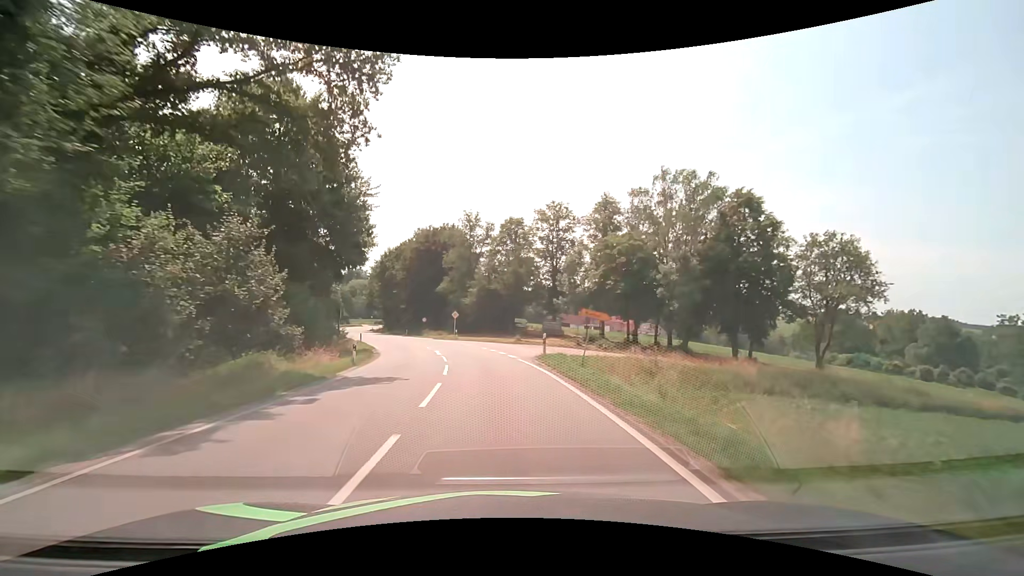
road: secondary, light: Day
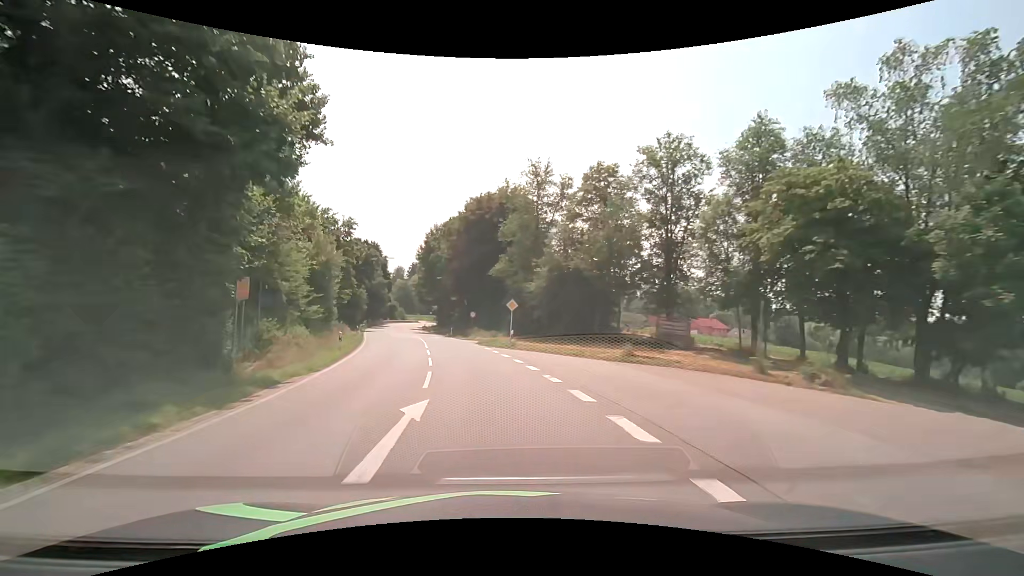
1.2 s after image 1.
(-1.2, +21.5) m; -7°
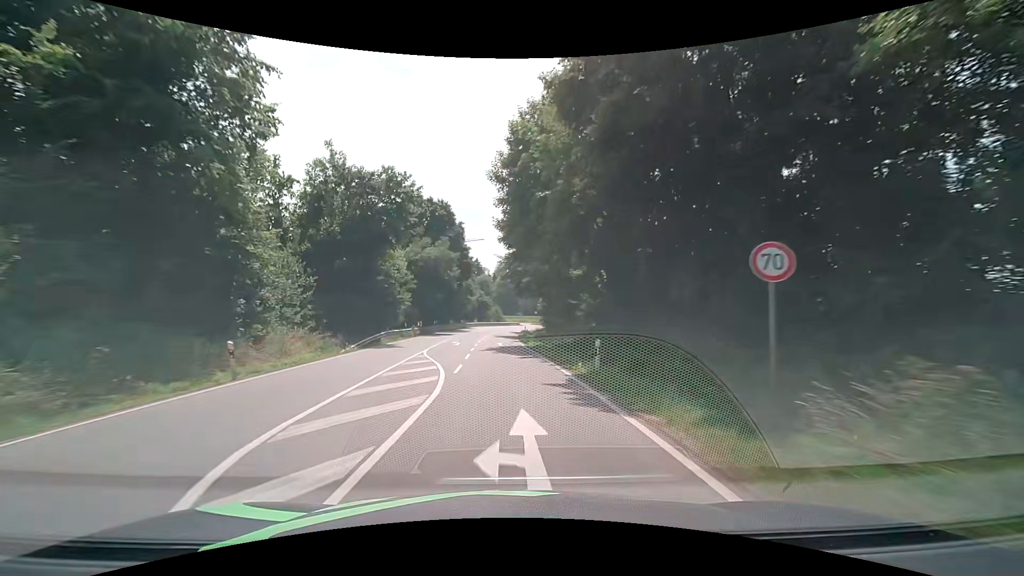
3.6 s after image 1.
(-5.9, +42.7) m; -13°
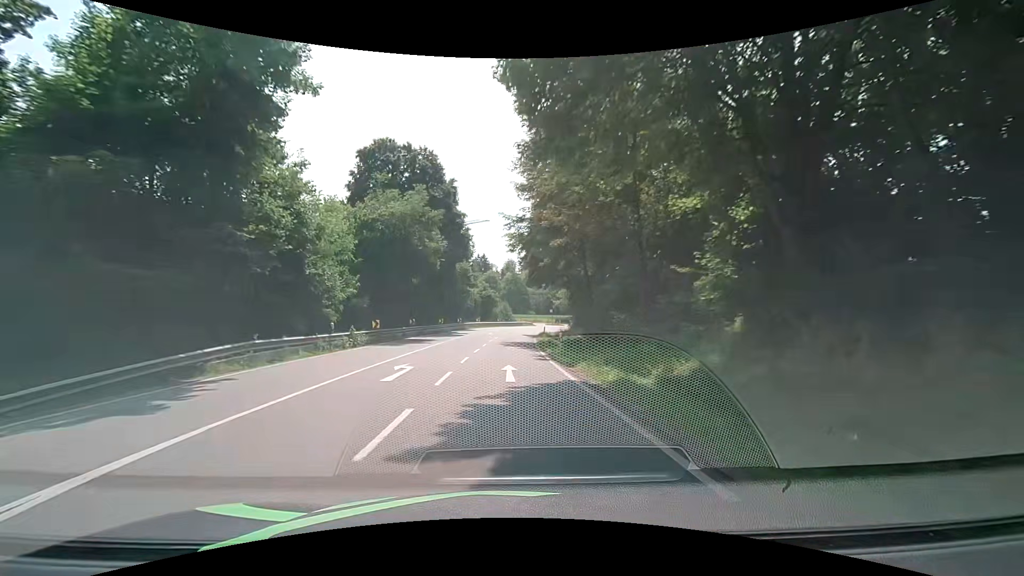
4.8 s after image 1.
(-0.3, +21.2) m; -2°
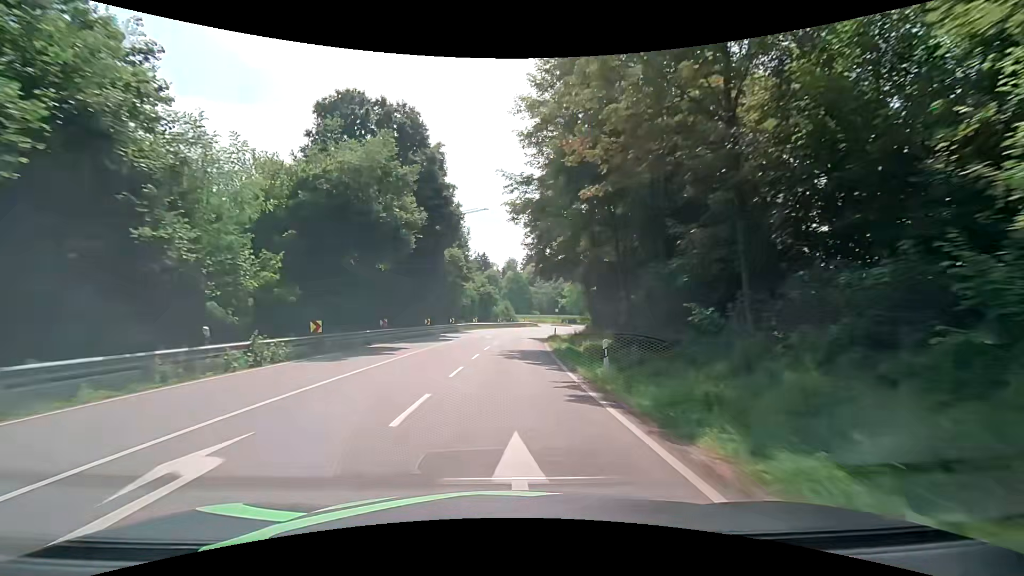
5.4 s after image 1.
(+0.1, +10.2) m; +1°
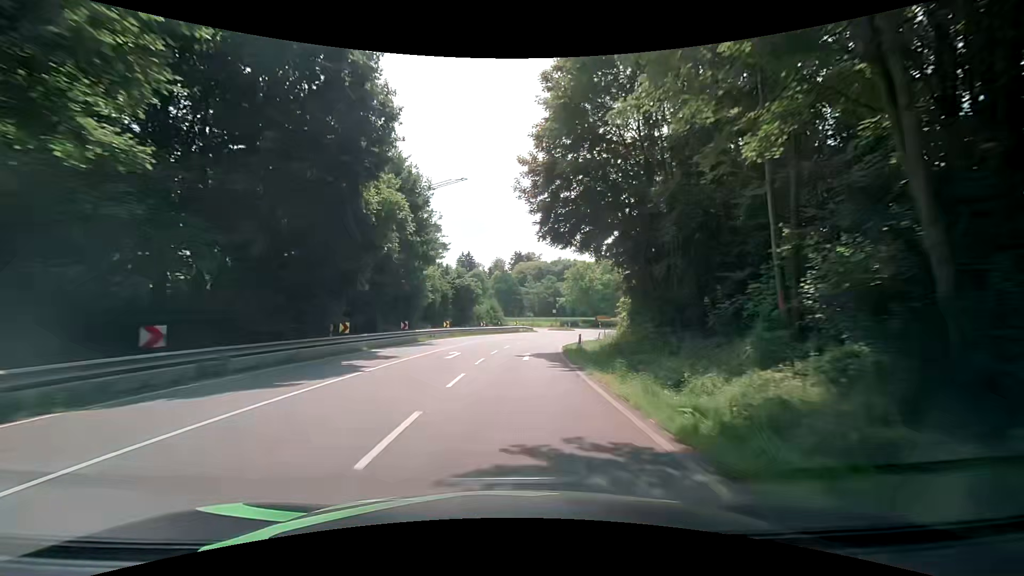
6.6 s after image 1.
(0.0, +19.7) m; 0°
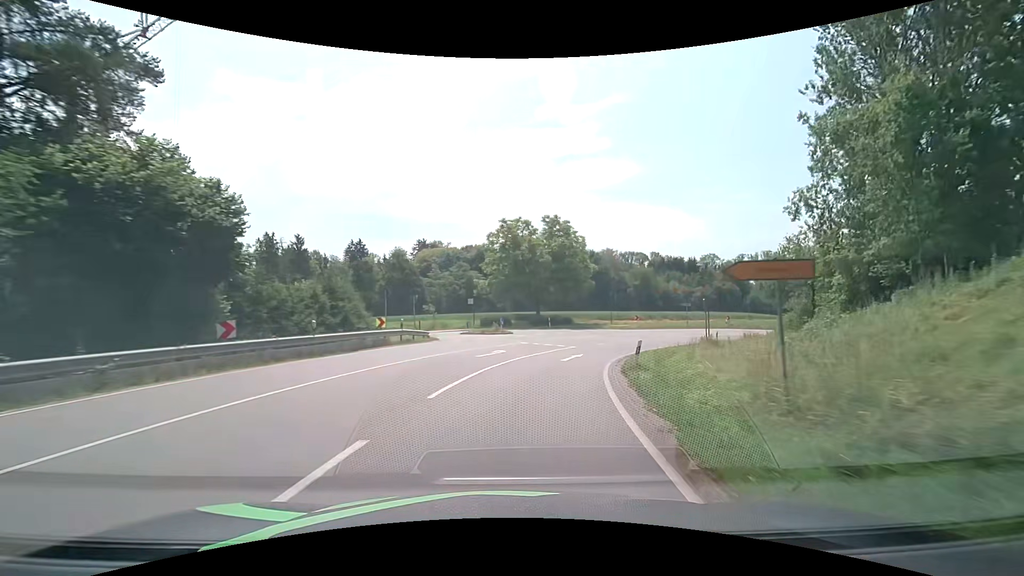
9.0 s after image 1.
(+3.0, +37.5) m; +11°
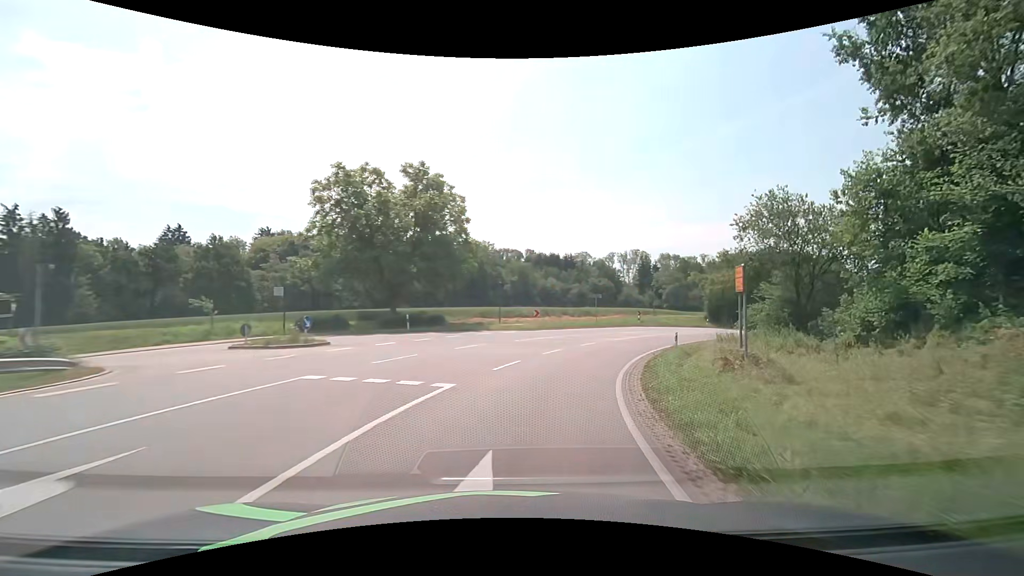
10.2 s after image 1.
(+2.0, +18.2) m; +14°
(+1, +10) (+3, +20) (+7, +29) (+12, +37) (+18, +45) (+25, +53) (+31, +61) (+38, +68) (+44, +76) (+50, +84) m
